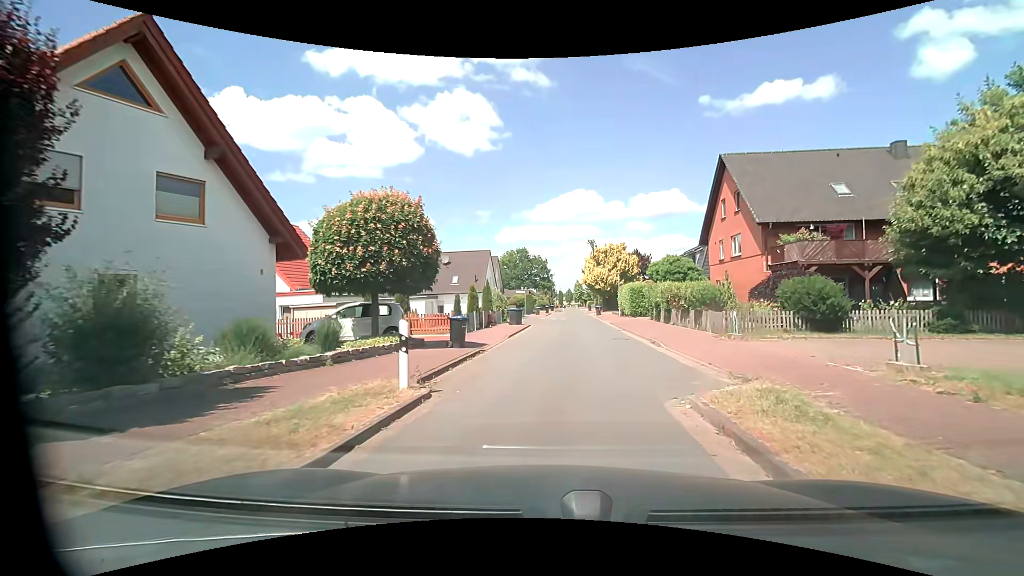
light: Day
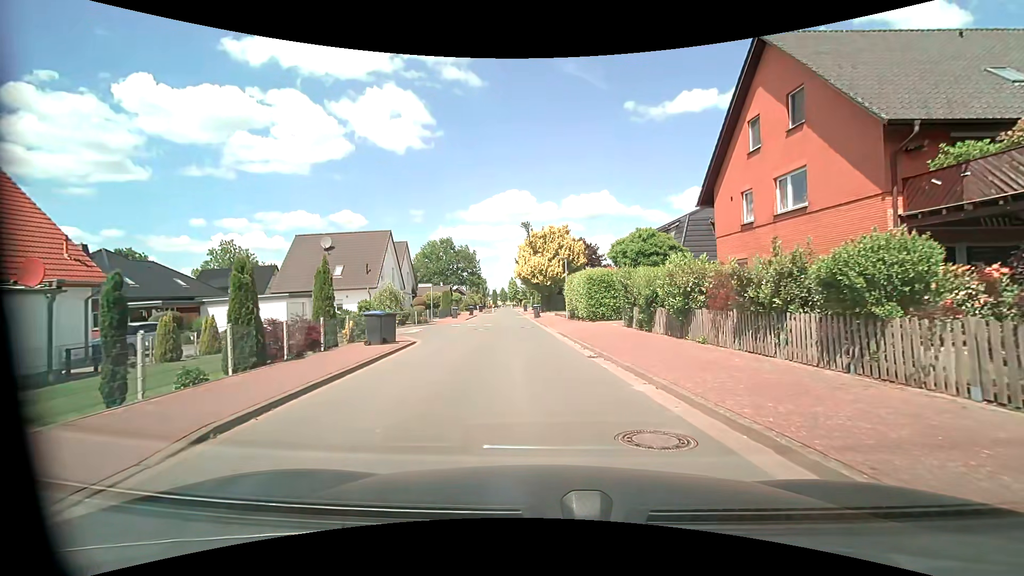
(+1.2, +15.8) m; +8°
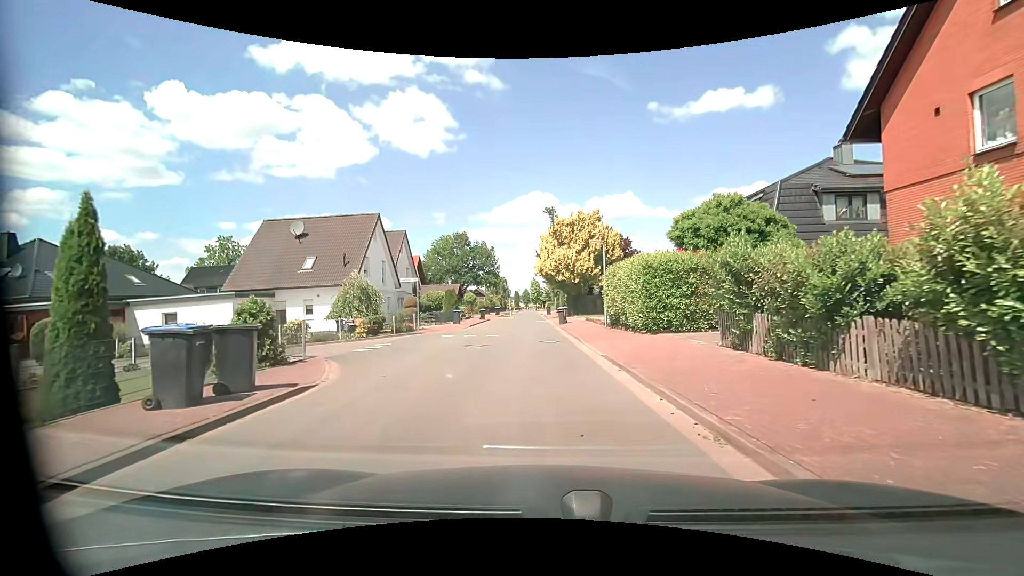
(-0.1, +9.7) m; -2°
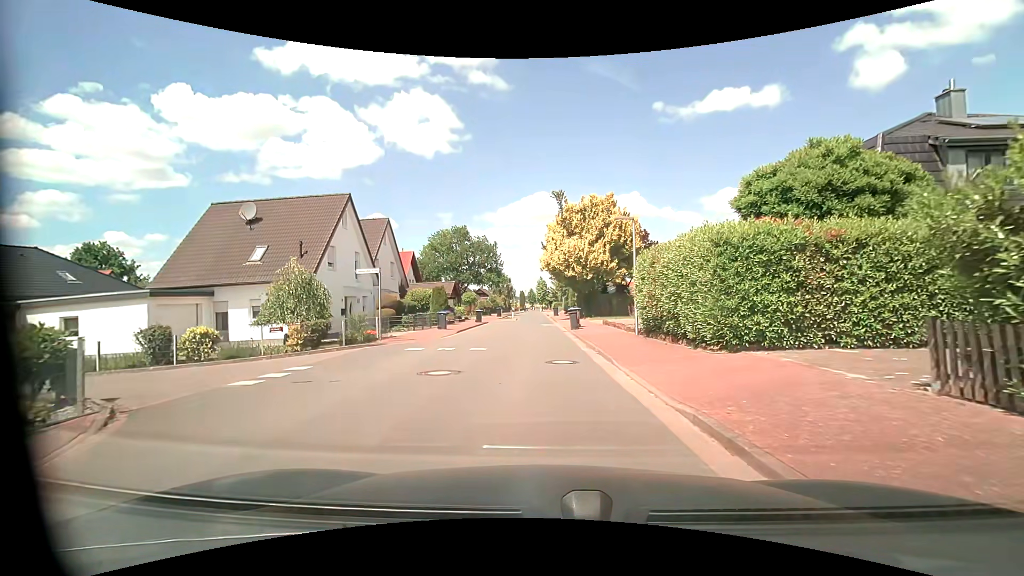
(-0.1, +6.7) m; -1°
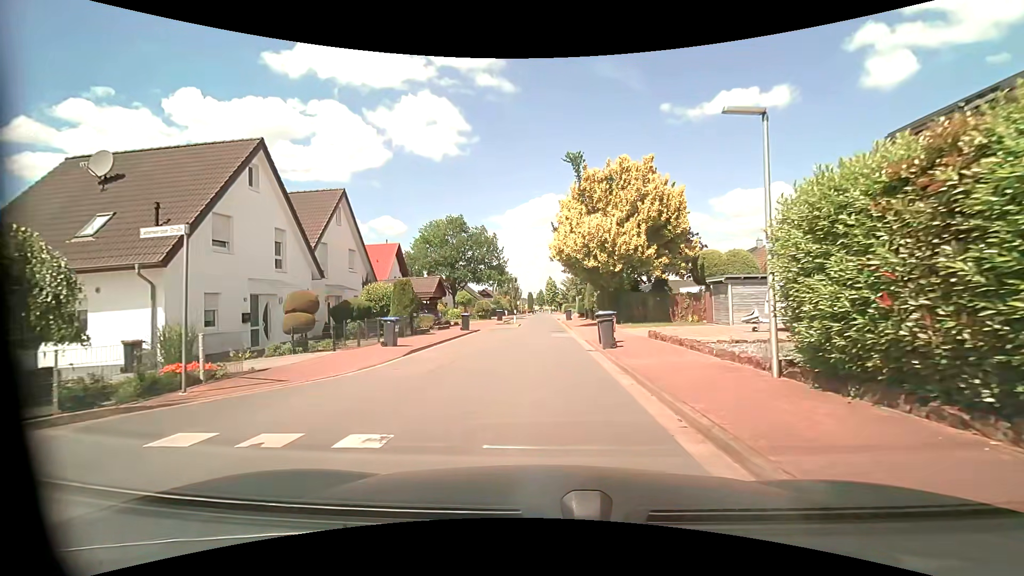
(-0.1, +10.4) m; -1°
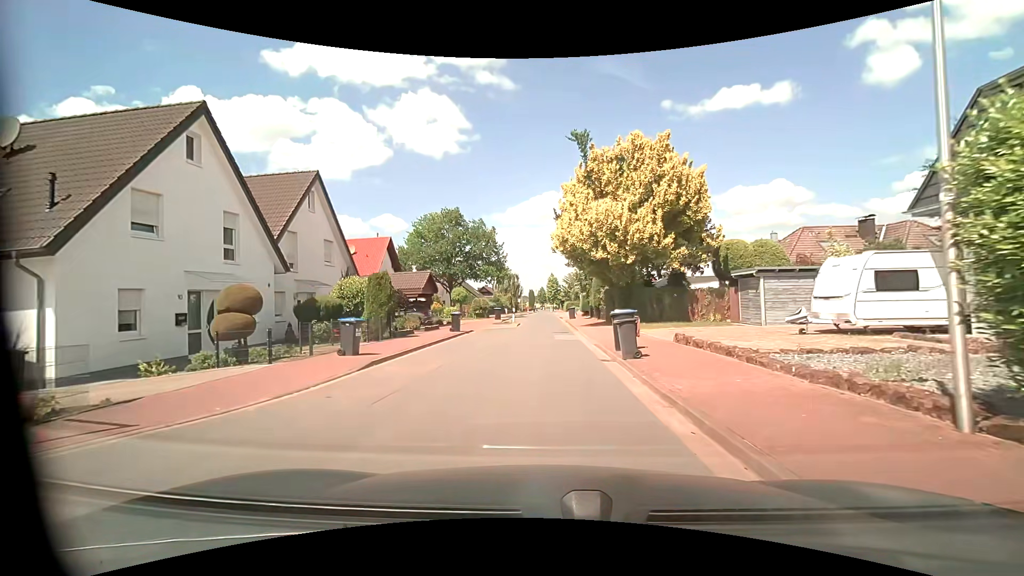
(0.0, +3.5) m; 0°
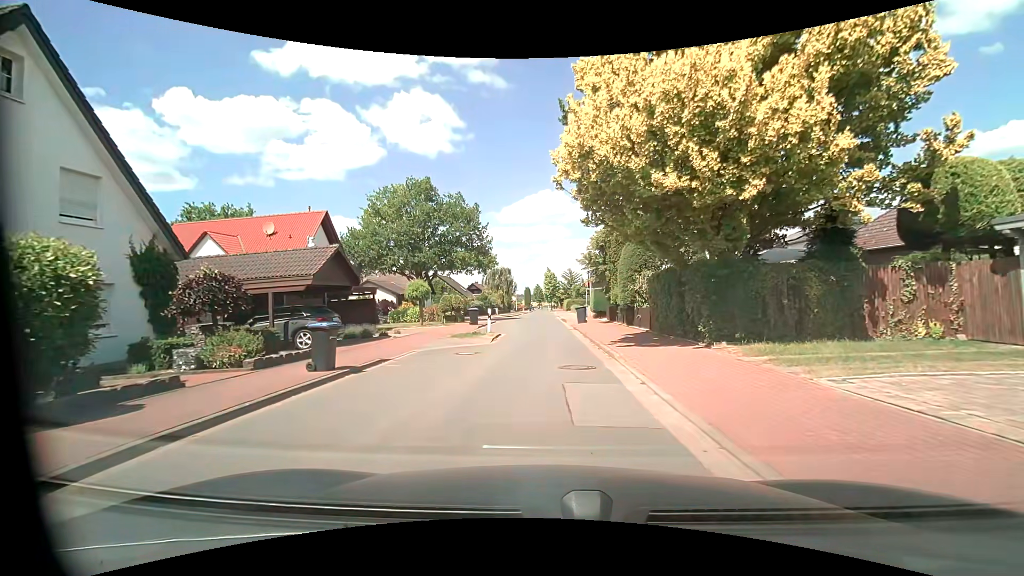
(0.0, +14.4) m; 0°
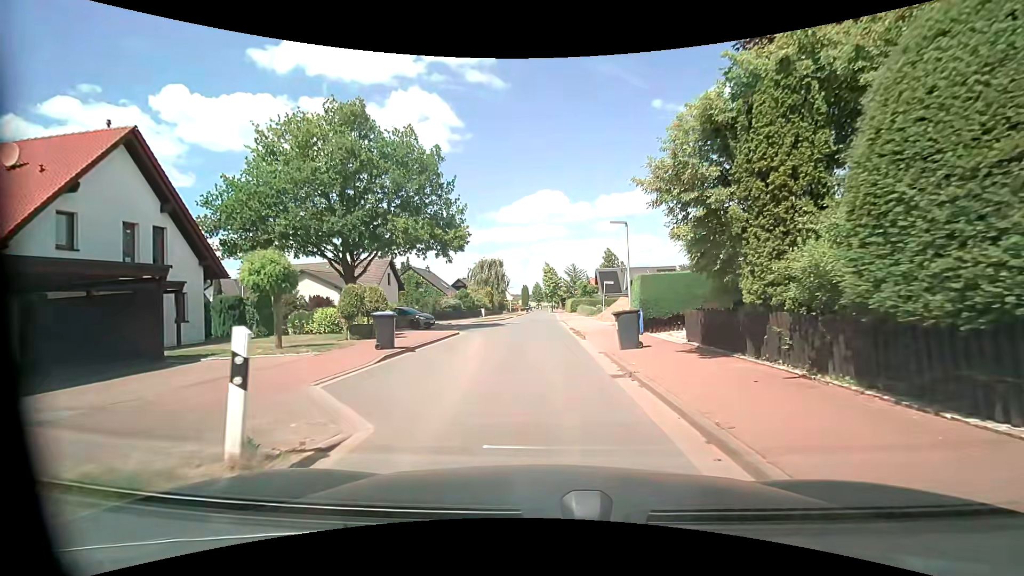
(+0.1, +17.5) m; +2°
(0, +10) (0, +20) (-1, +30) (-1, +40) (-1, +50) (-1, +60) (-1, +70) (-1, +80) (-3, +90) (-3, +100) m
